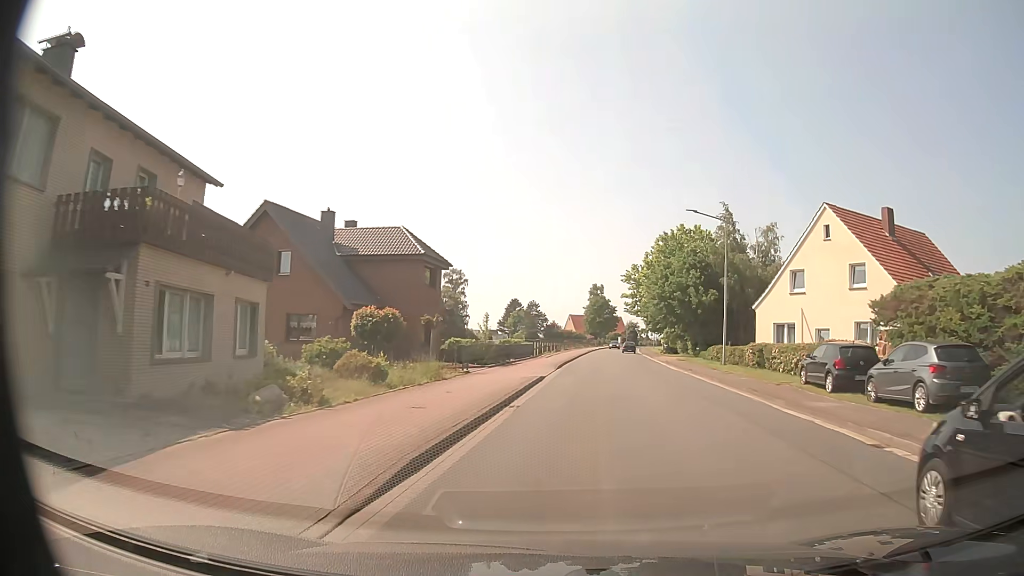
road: tertiary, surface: asphalt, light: Day
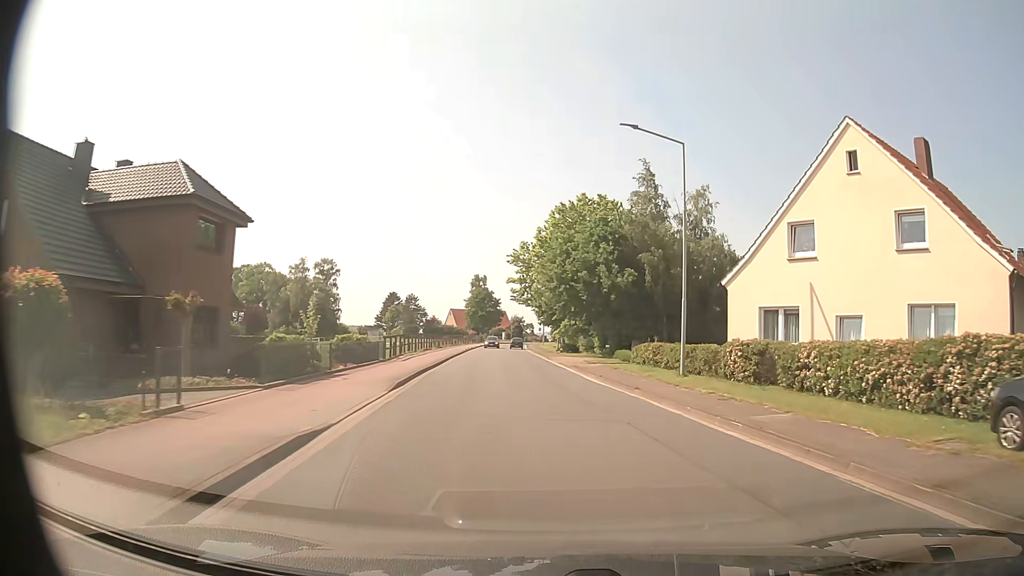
(+1.1, +15.0) m; +9°
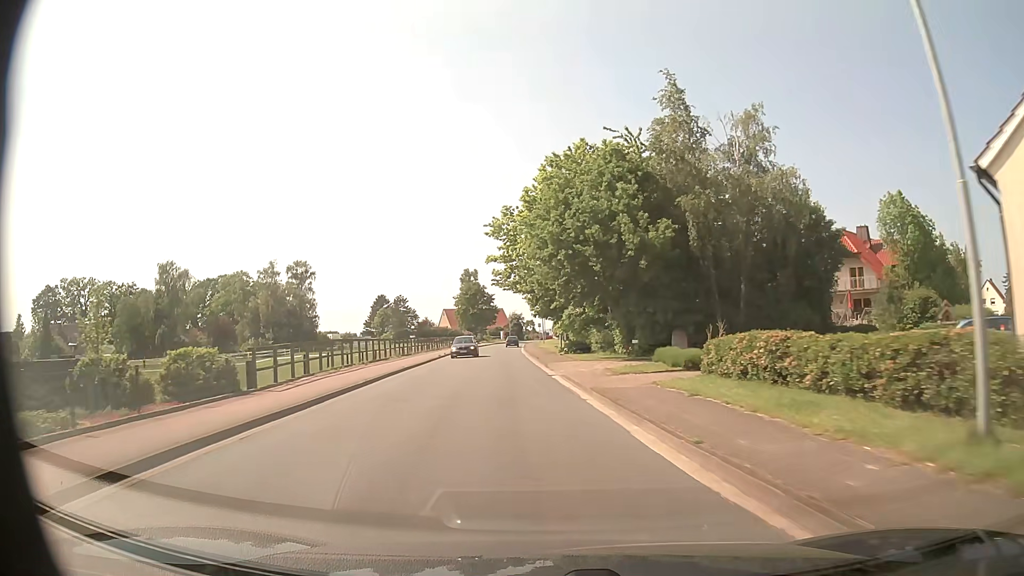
(+0.4, +16.4) m; 0°
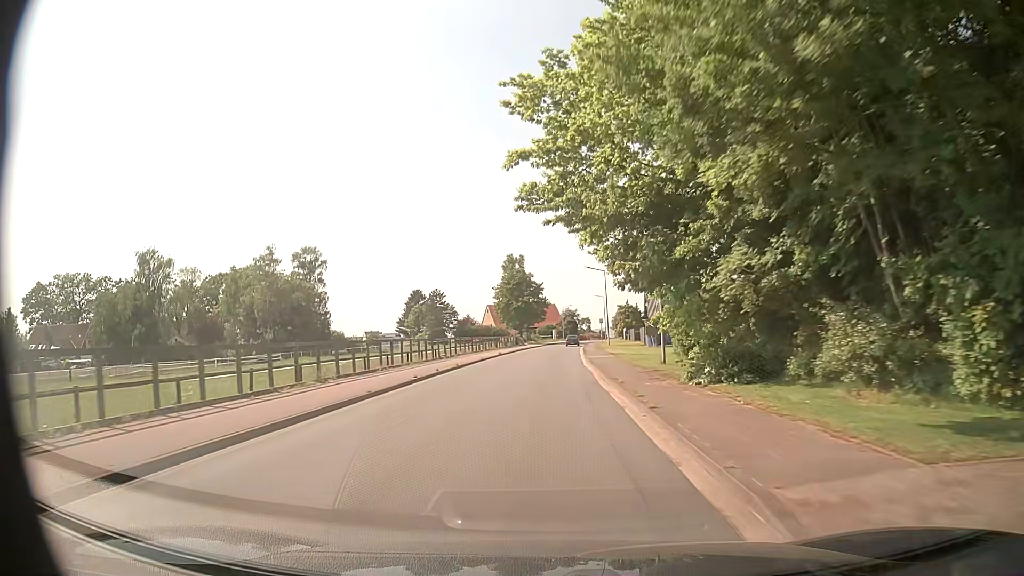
(-1.2, +25.7) m; -4°
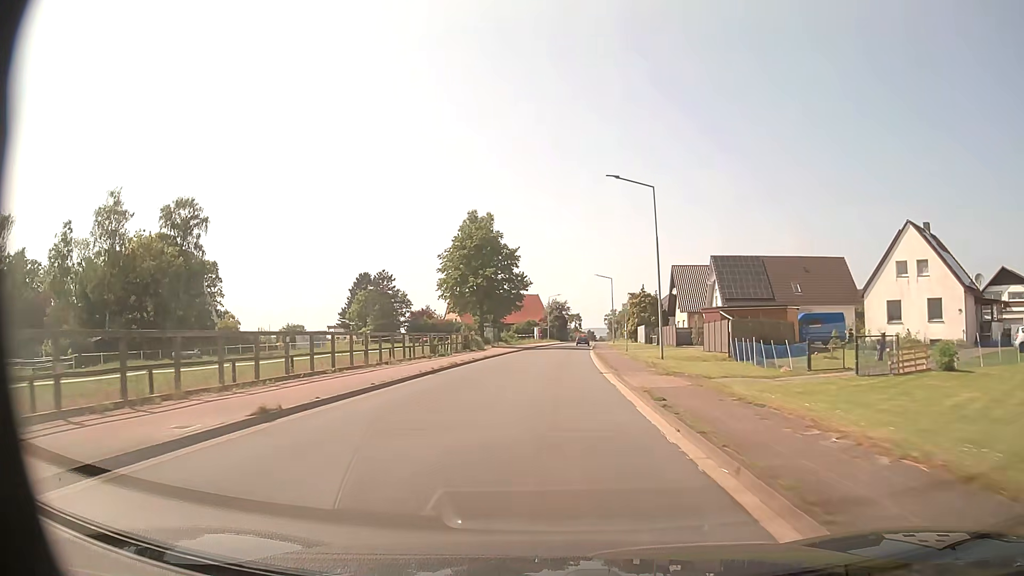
(+0.5, +41.5) m; +1°
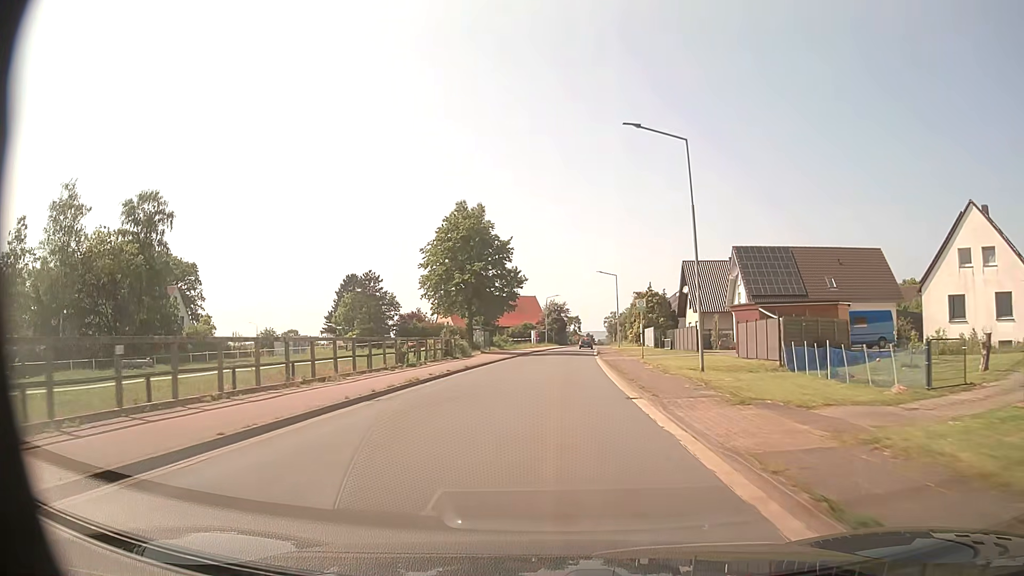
(+0.1, +8.4) m; 0°
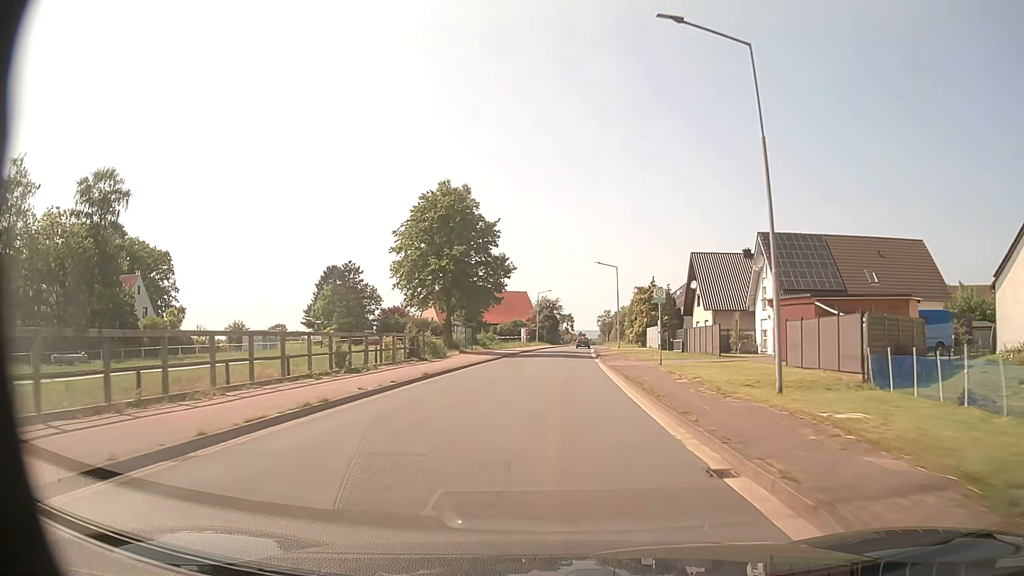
(0.0, +8.3) m; +1°
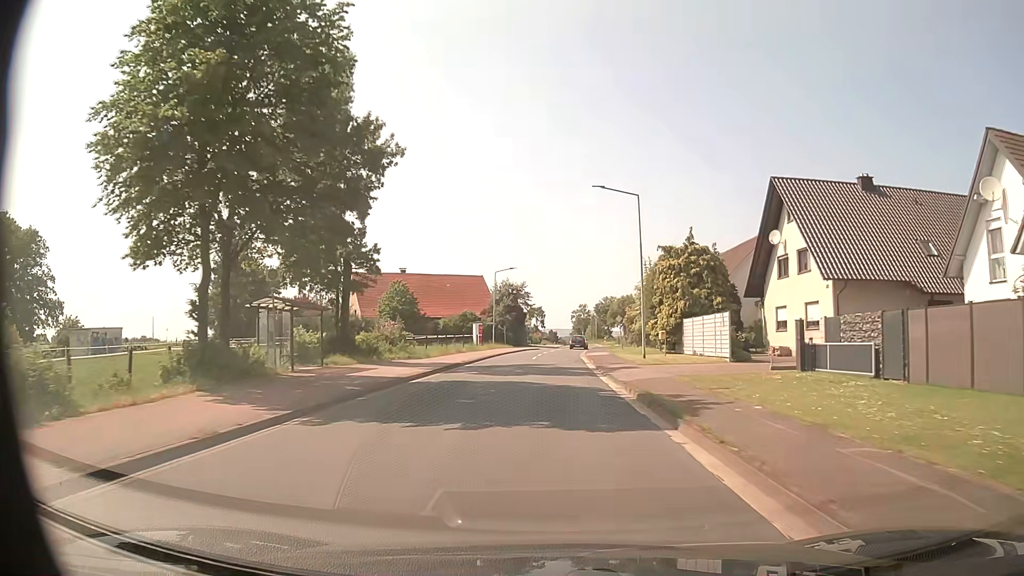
(+1.0, +33.3) m; +3°
(0, +10) (0, +20) (0, +30) (0, +40) (+1, +50) (+2, +60) (+3, +70) (+4, +80) (+5, +90) (+6, +100) m
